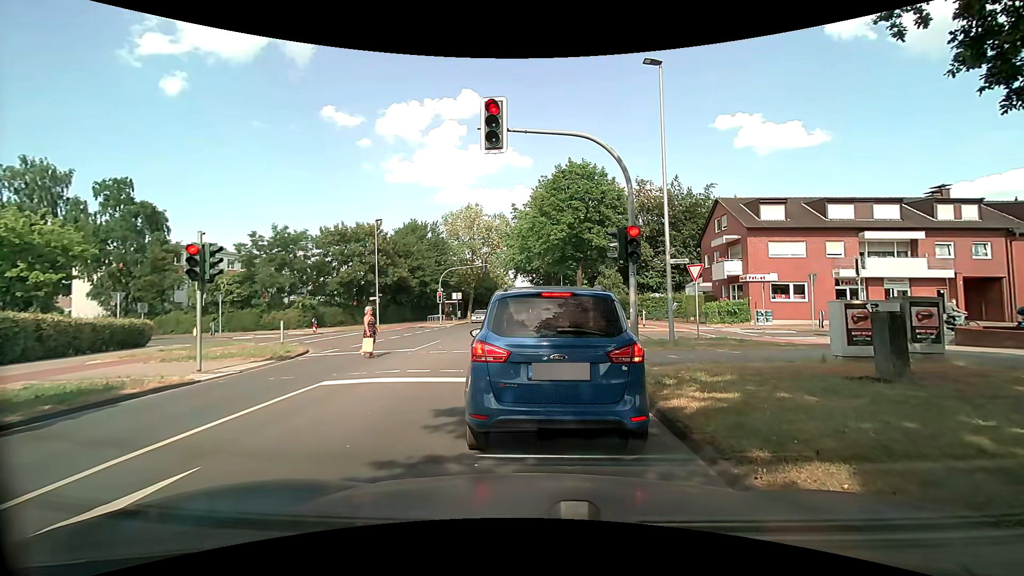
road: tertiary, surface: asphalt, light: Day
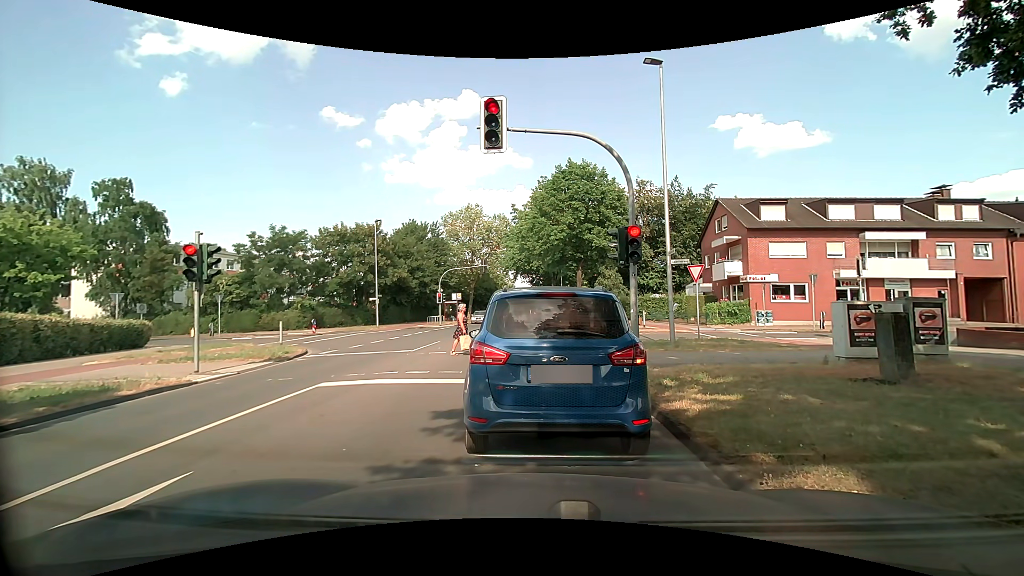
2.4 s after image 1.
(0.0, +0.2) m; 0°
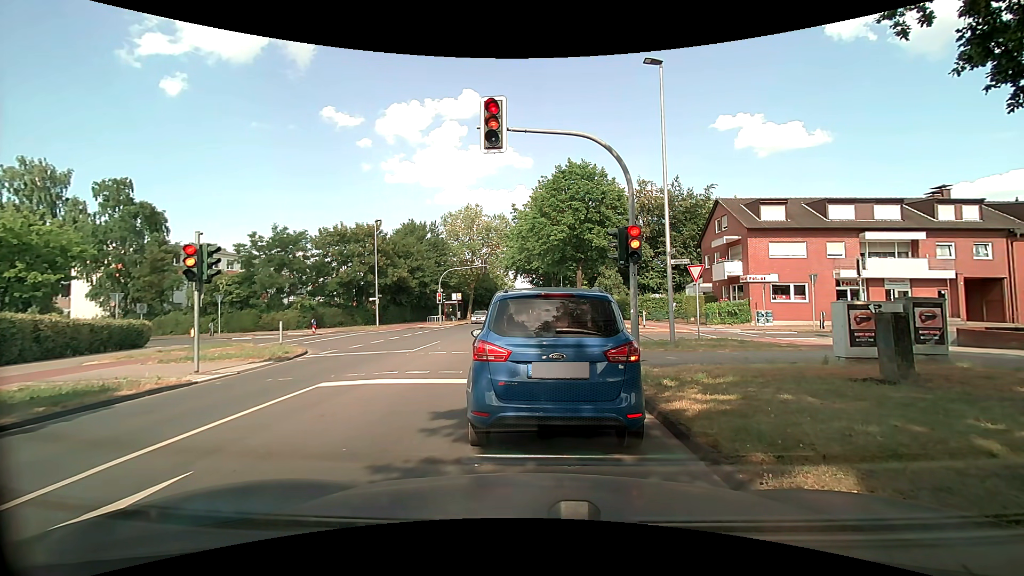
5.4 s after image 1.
(0.0, 0.0) m; 0°
